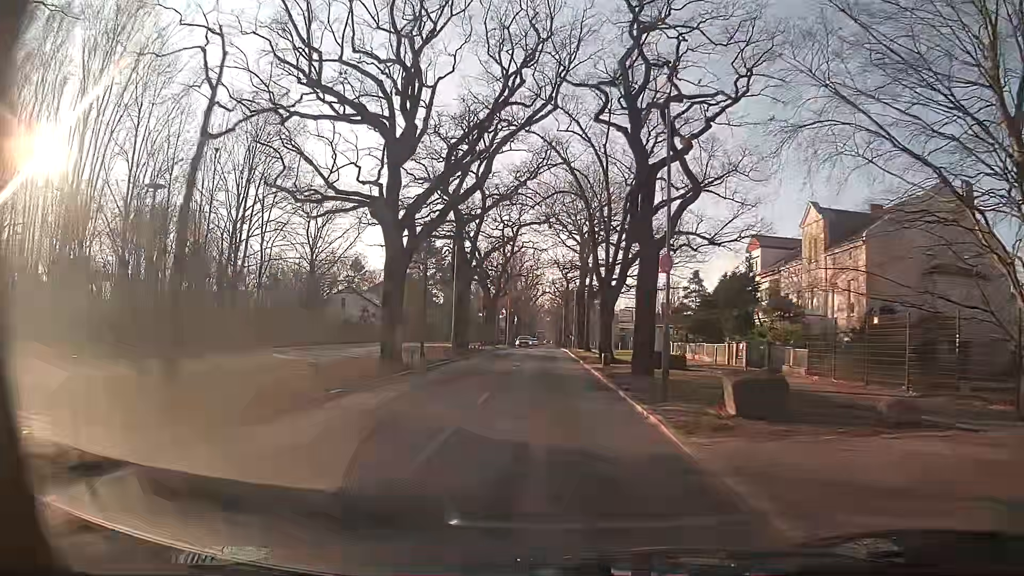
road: secondary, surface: asphalt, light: Day
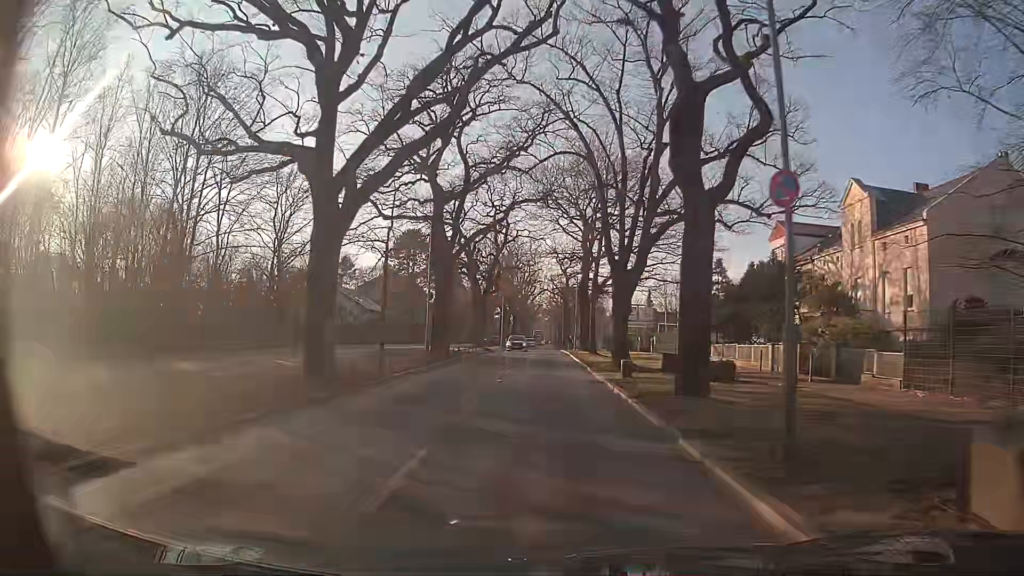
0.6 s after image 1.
(+0.1, +7.5) m; +1°
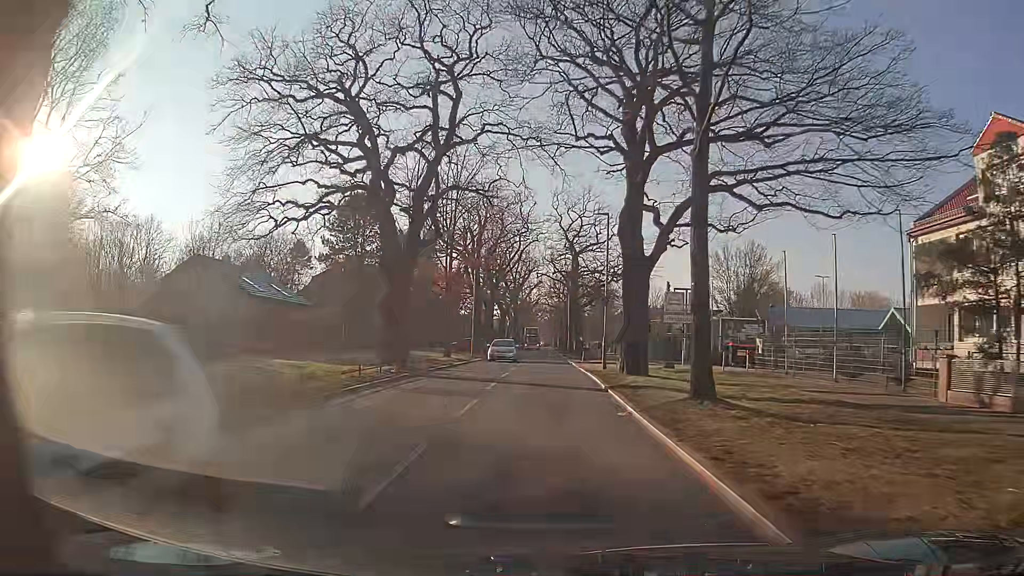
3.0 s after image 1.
(+0.3, +30.0) m; 0°
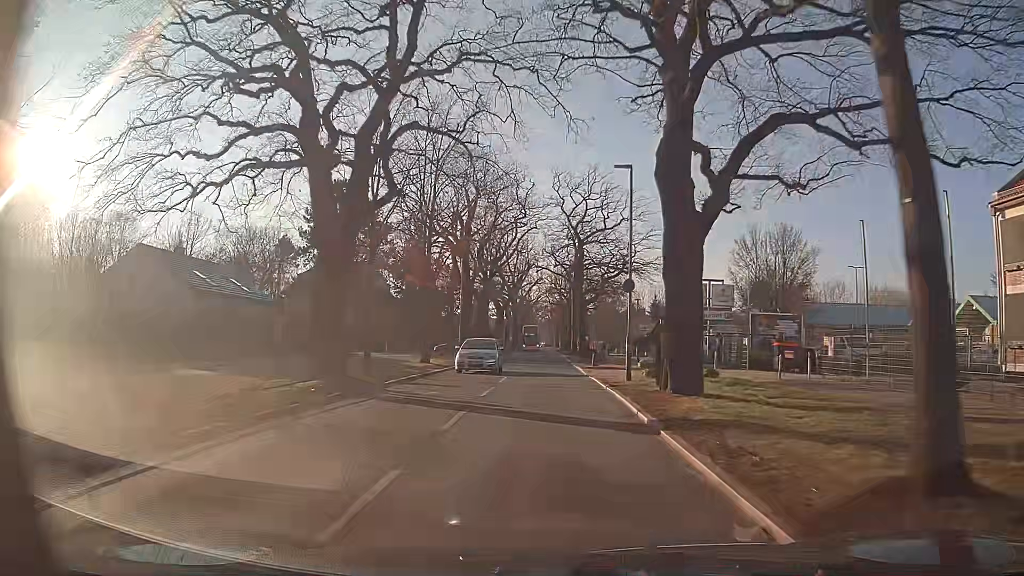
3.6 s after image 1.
(+0.1, +7.7) m; +1°
(0, +10) (0, +20) (0, +30) (0, +40) (-1, +50) (-1, +60) (-1, +70) (-1, +80) (-1, +90) (-1, +100) m
